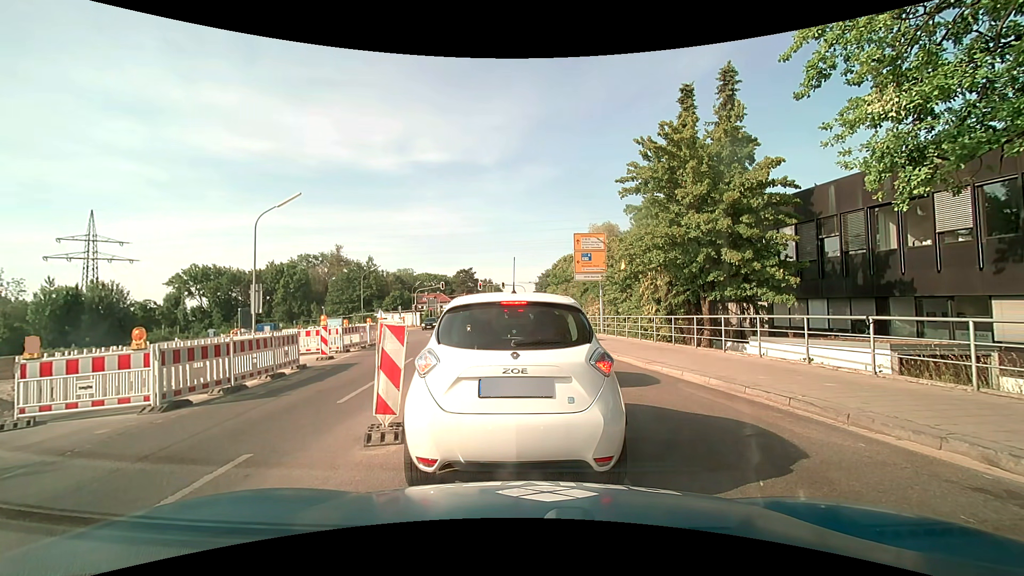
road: secondary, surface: asphalt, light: Day
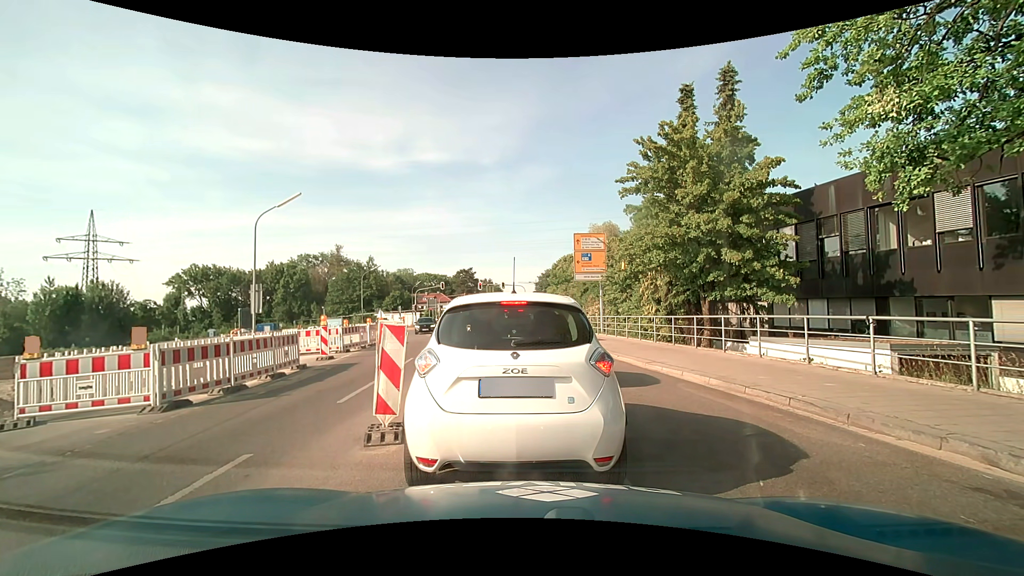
(0.0, 0.0) m; 0°
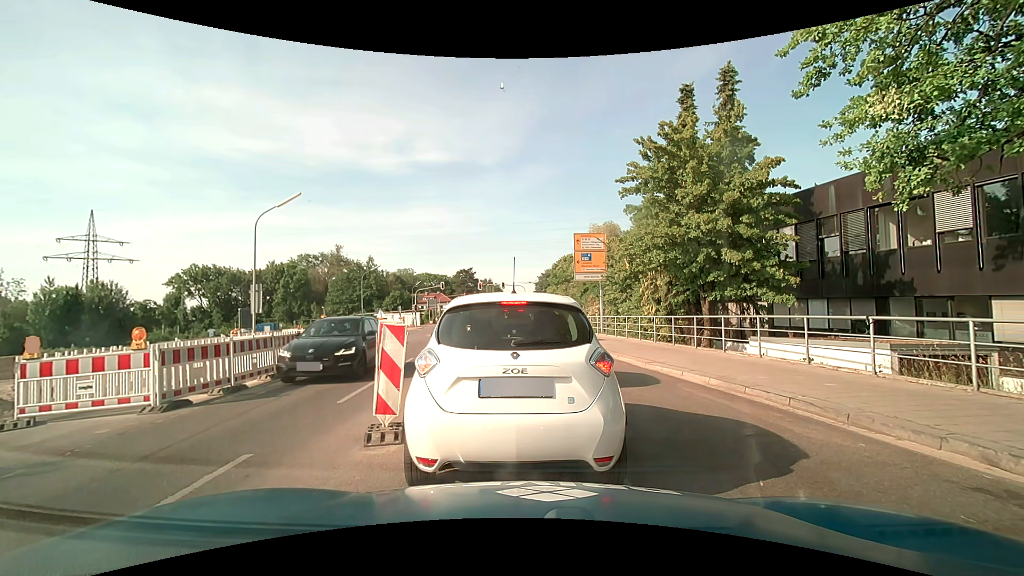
(0.0, 0.0) m; 0°
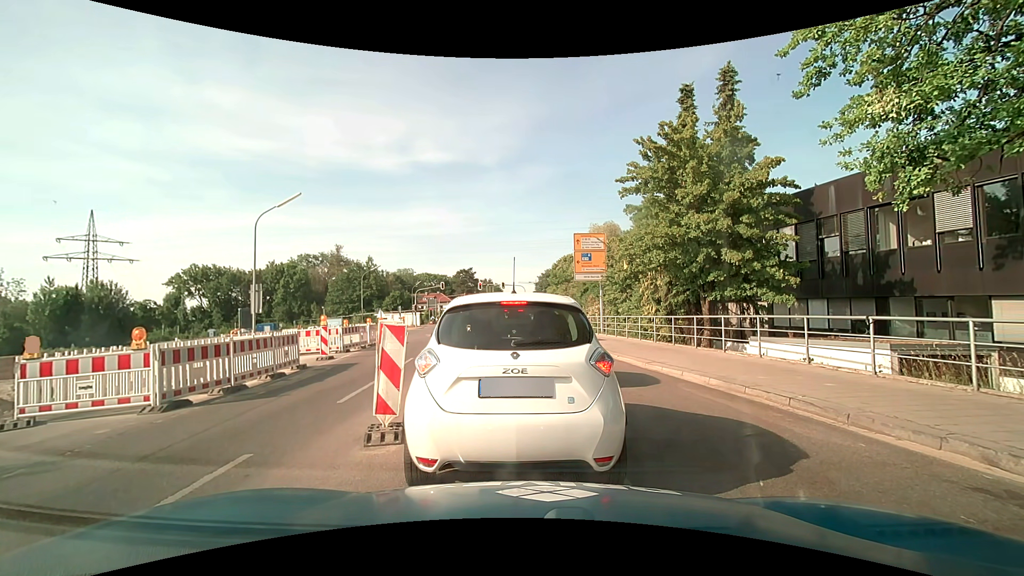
(0.0, 0.0) m; 0°
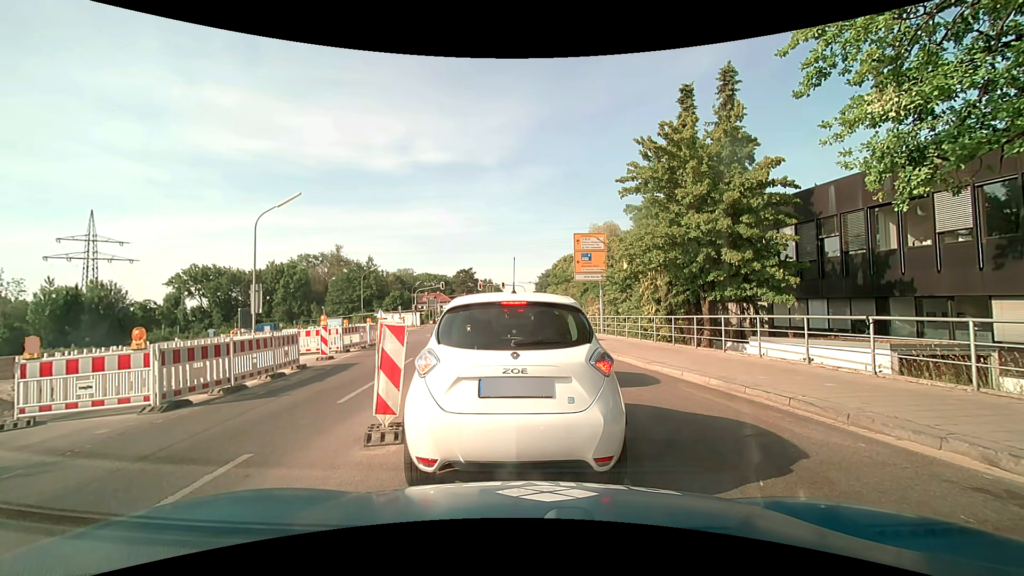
(0.0, 0.0) m; 0°
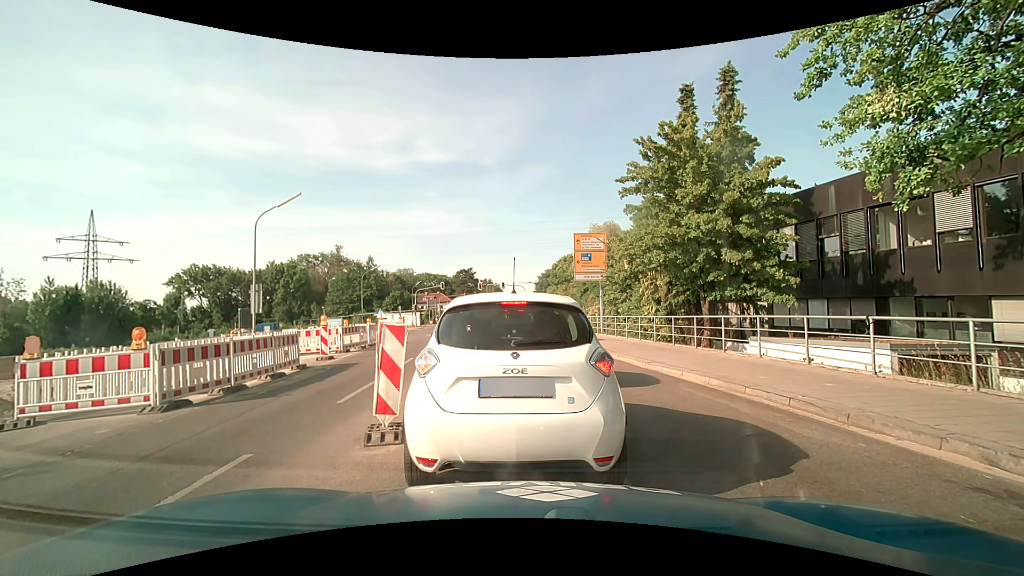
(0.0, 0.0) m; 0°
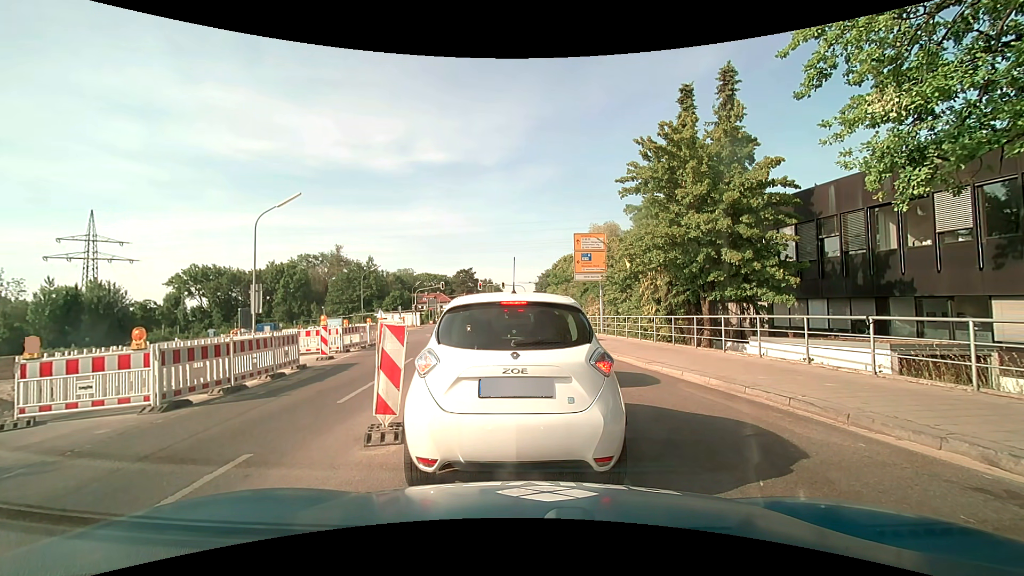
(0.0, 0.0) m; 0°
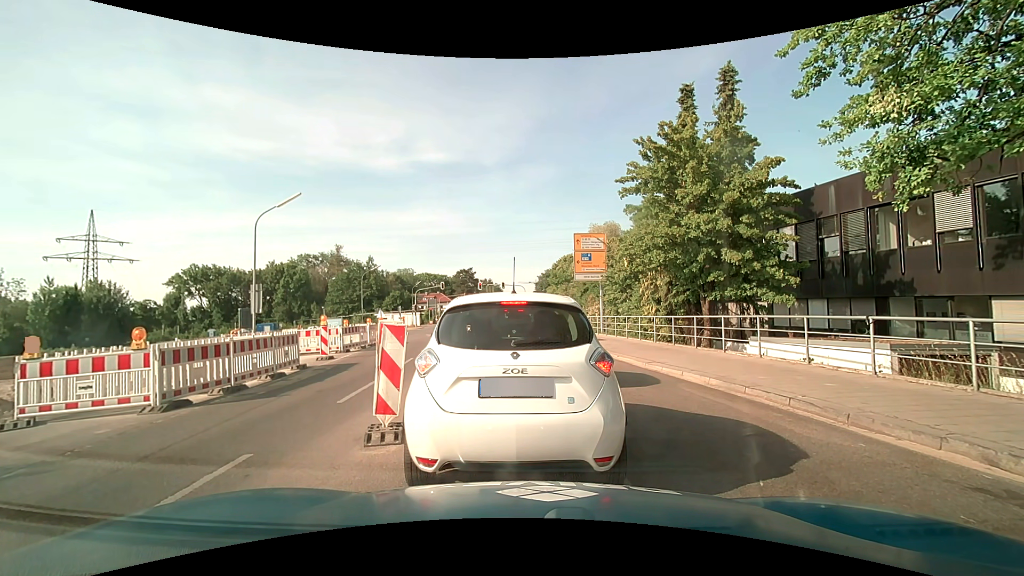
(0.0, 0.0) m; 0°
